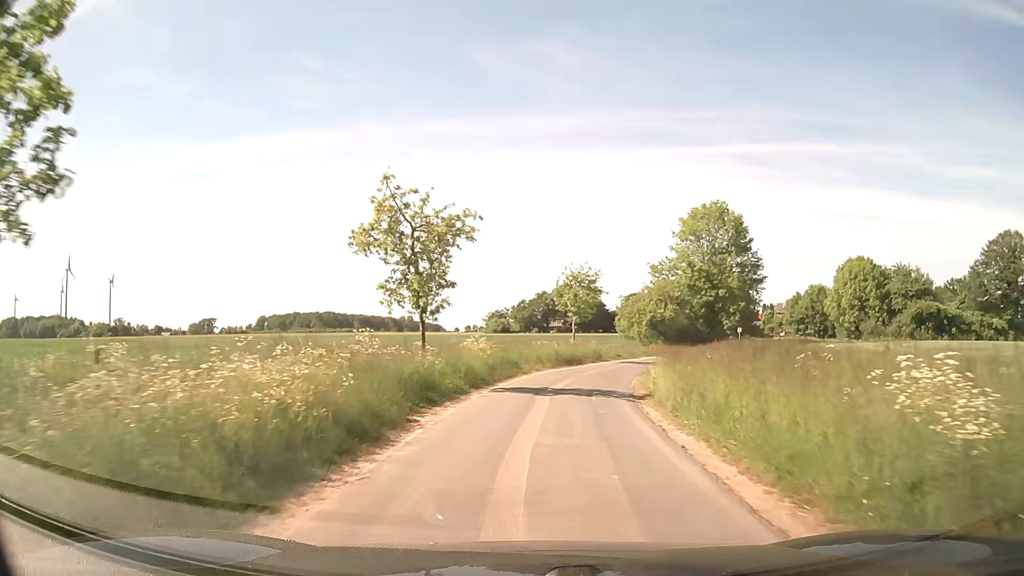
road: unclassified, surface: asphalt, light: Day
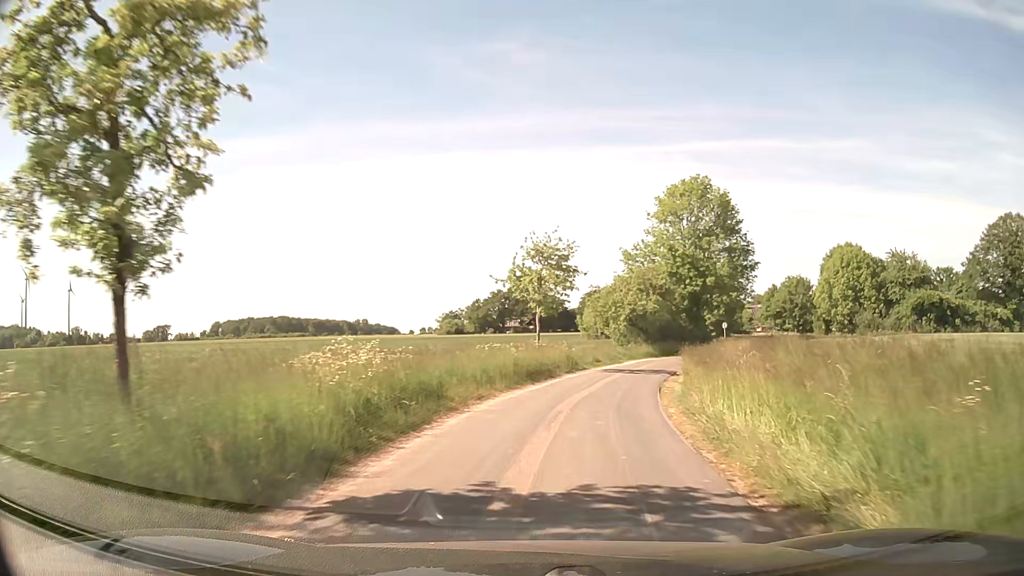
(+0.4, +12.0) m; +4°
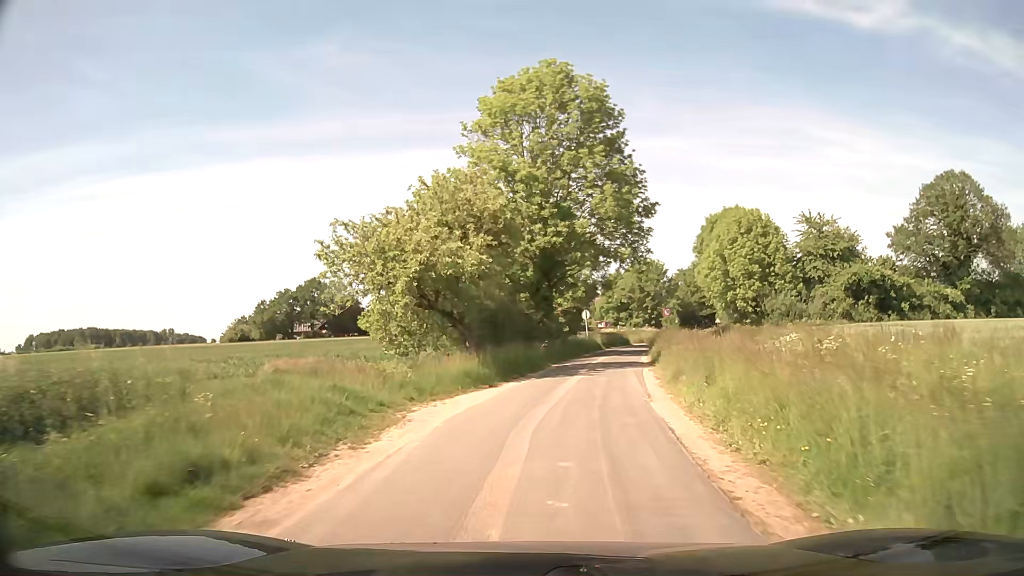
(+4.4, +30.0) m; +16°
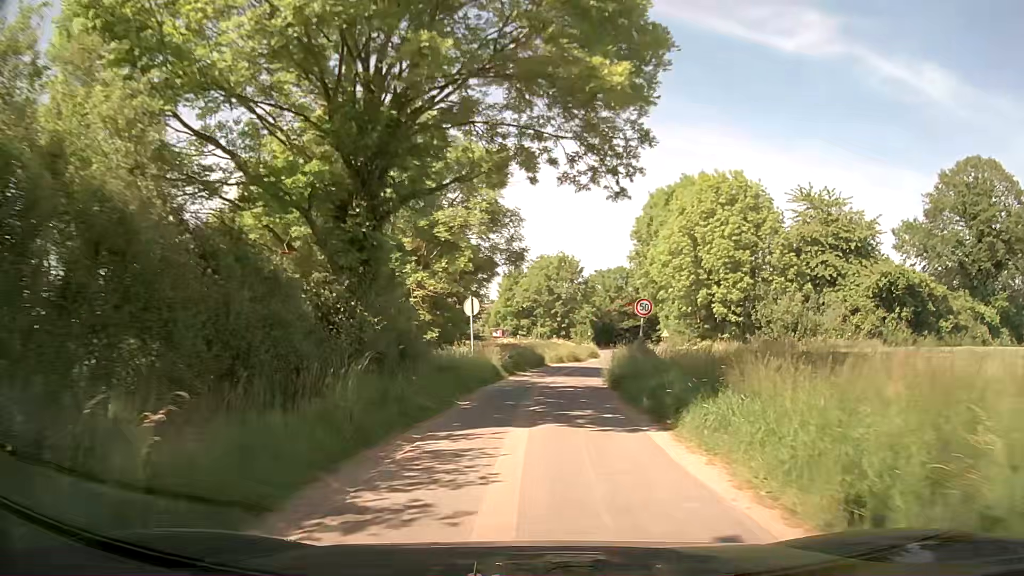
(+2.3, +24.7) m; +10°
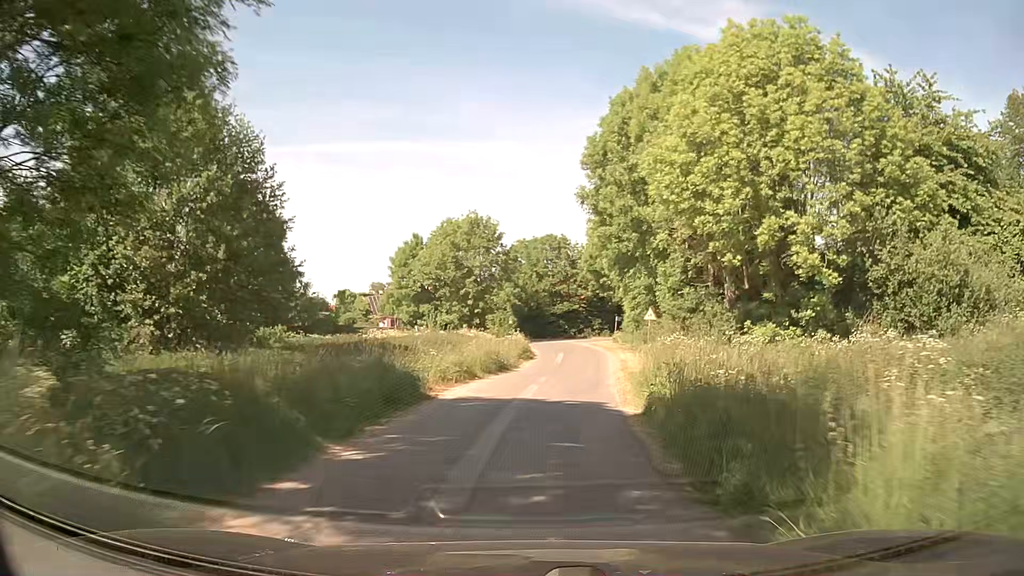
(+1.1, +24.2) m; +7°
